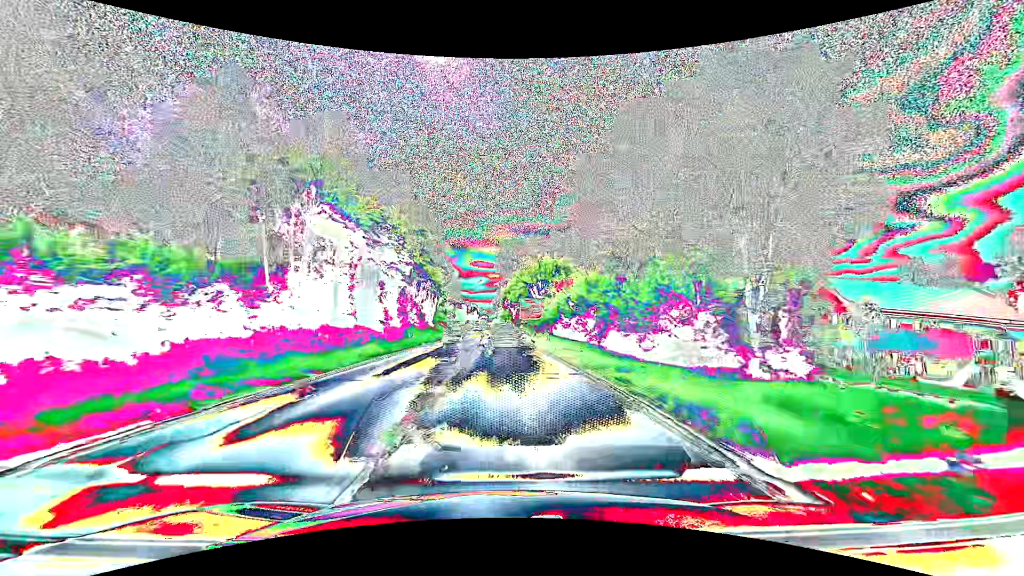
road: secondary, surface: asphalt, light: Day
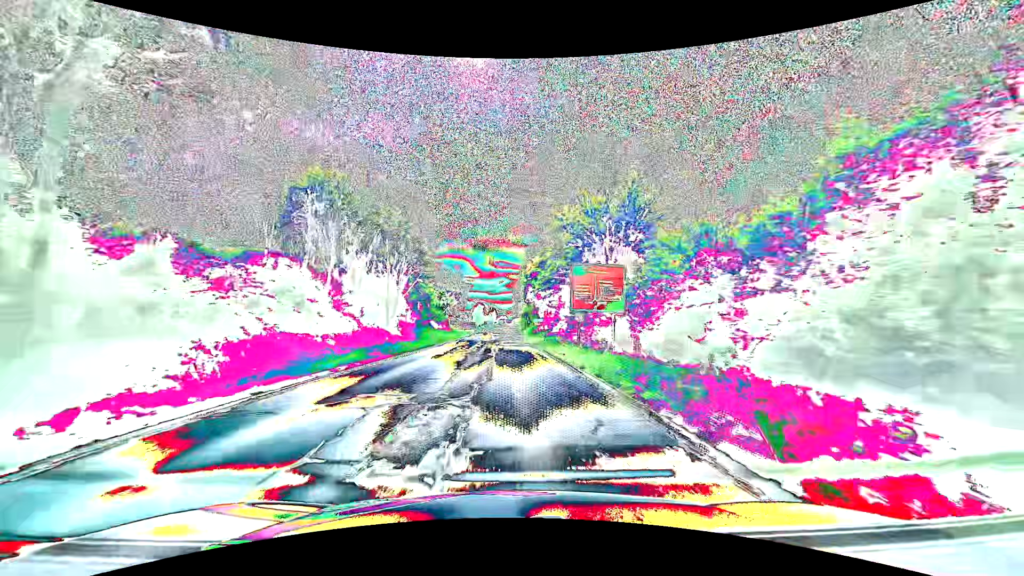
(-0.8, +42.8) m; -2°
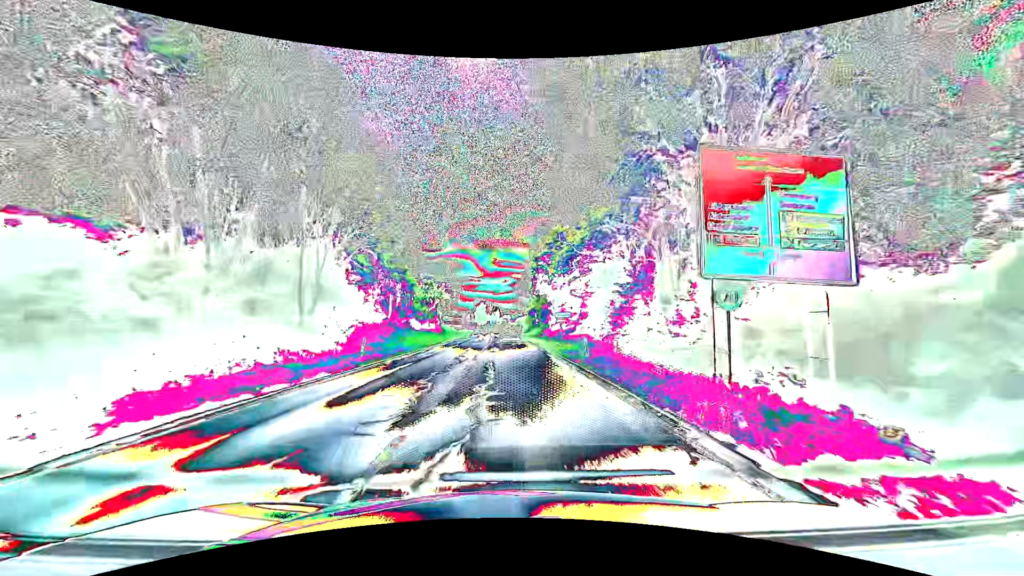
(-0.1, +20.5) m; 0°
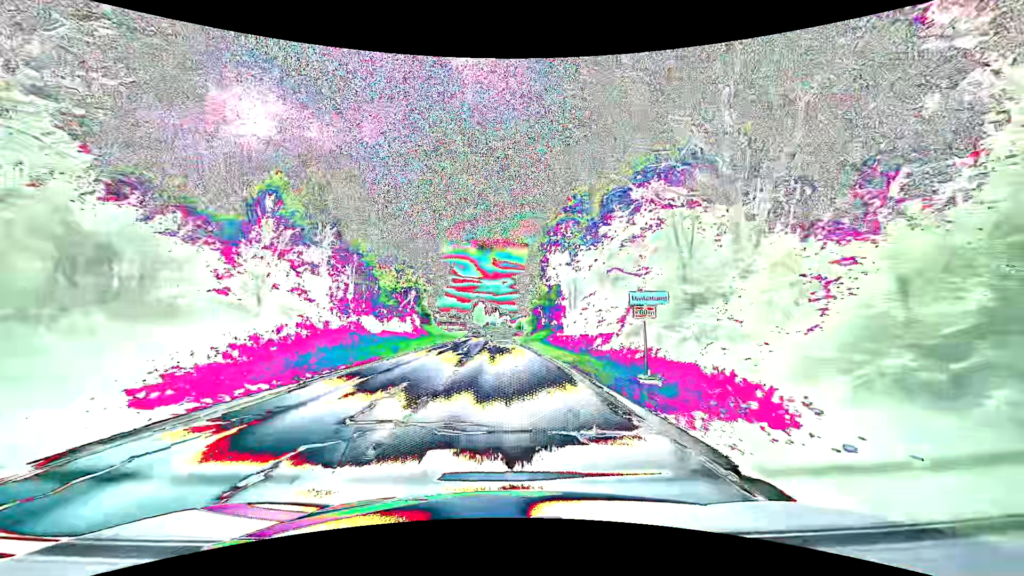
(0.0, +20.3) m; 0°
(0, +10) (0, +20) (0, +30) (0, +40) (-1, +50) (-1, +60) (-1, +70) (-2, +80) (-2, +90) (-3, +100) m
